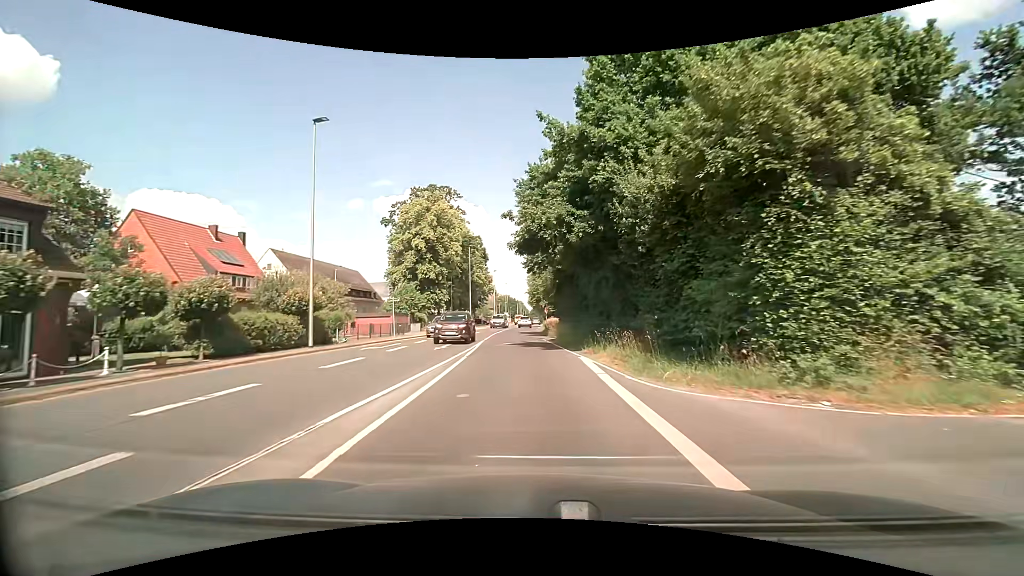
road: secondary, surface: asphalt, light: Day
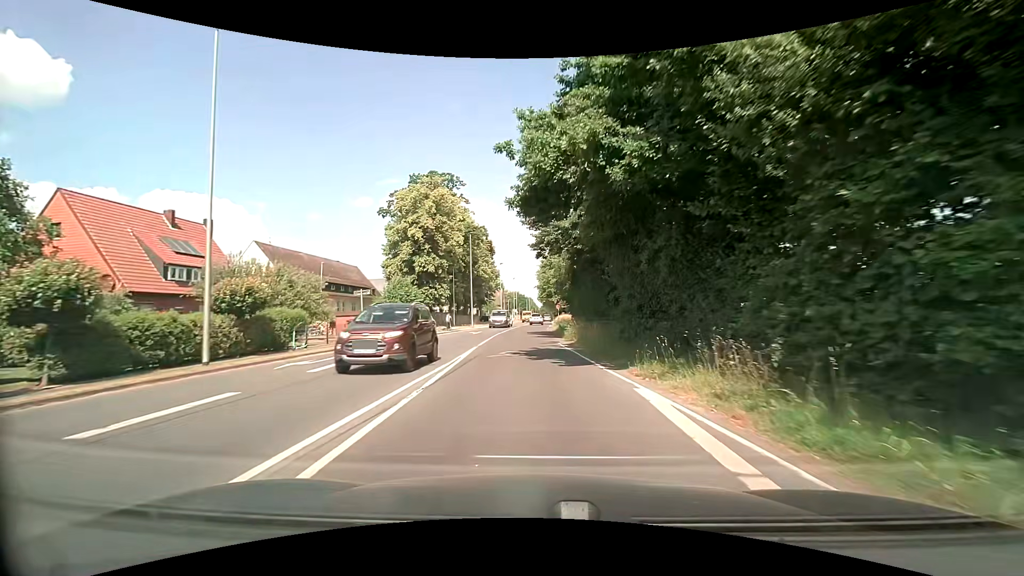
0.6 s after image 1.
(0.0, +7.7) m; -1°
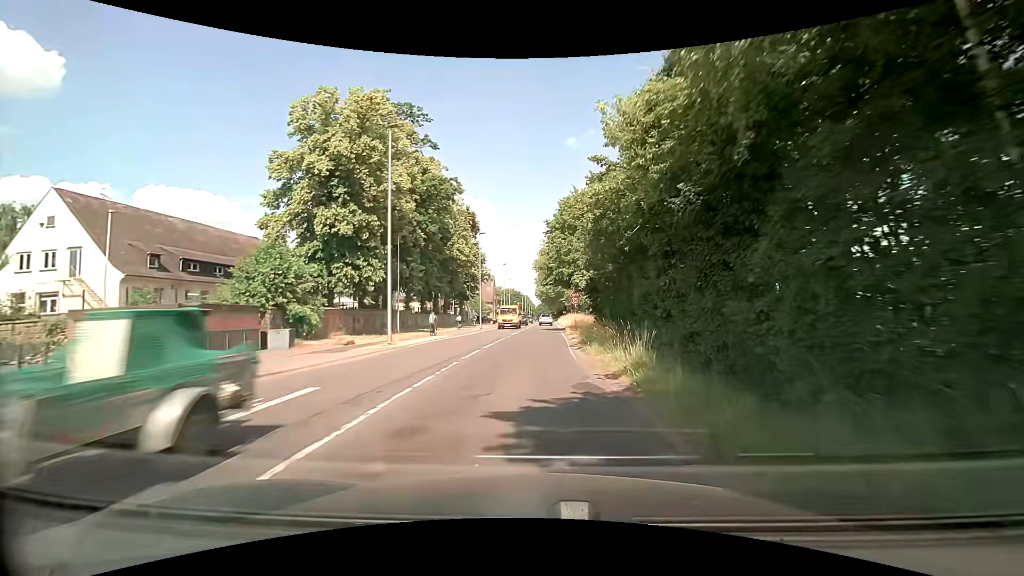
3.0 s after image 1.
(-0.4, +30.4) m; 0°
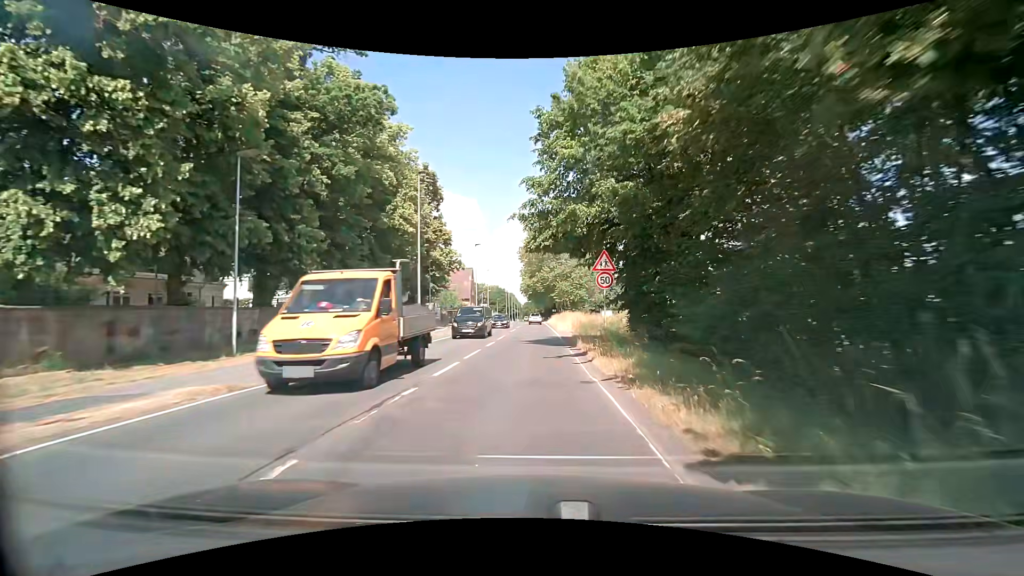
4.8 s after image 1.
(+0.3, +22.8) m; +2°
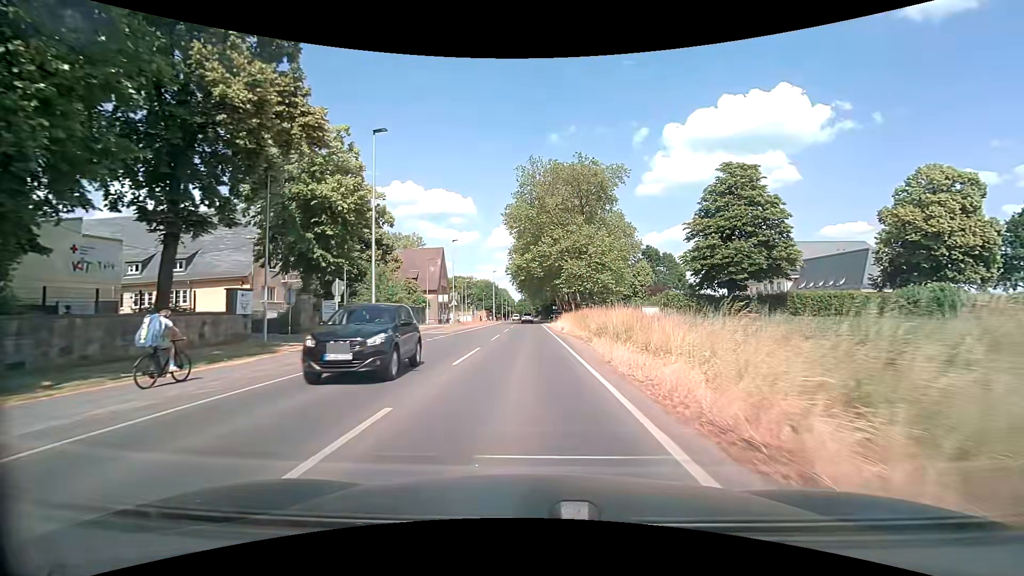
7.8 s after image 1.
(+0.2, +38.2) m; +1°
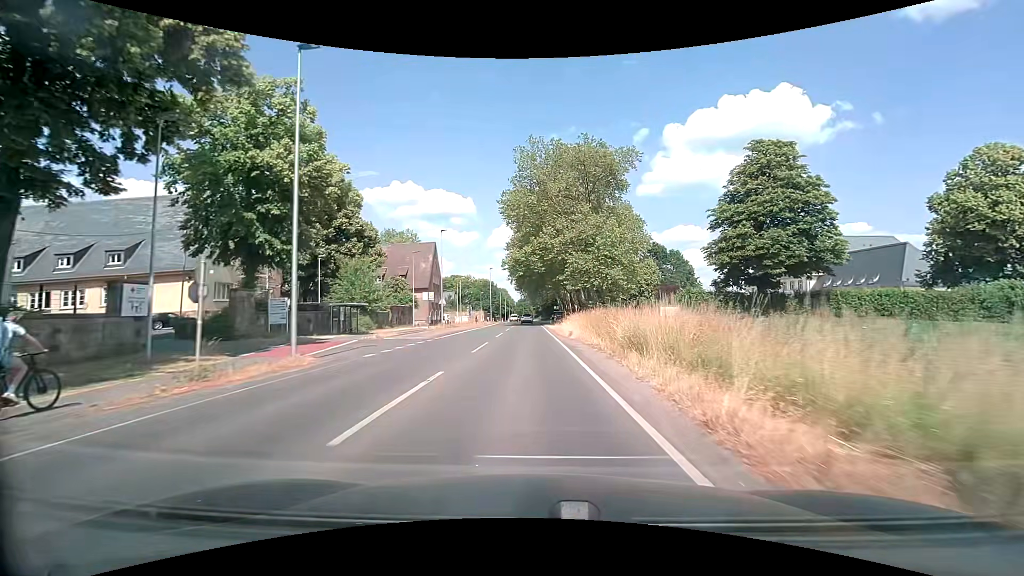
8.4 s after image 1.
(0.0, +7.7) m; 0°
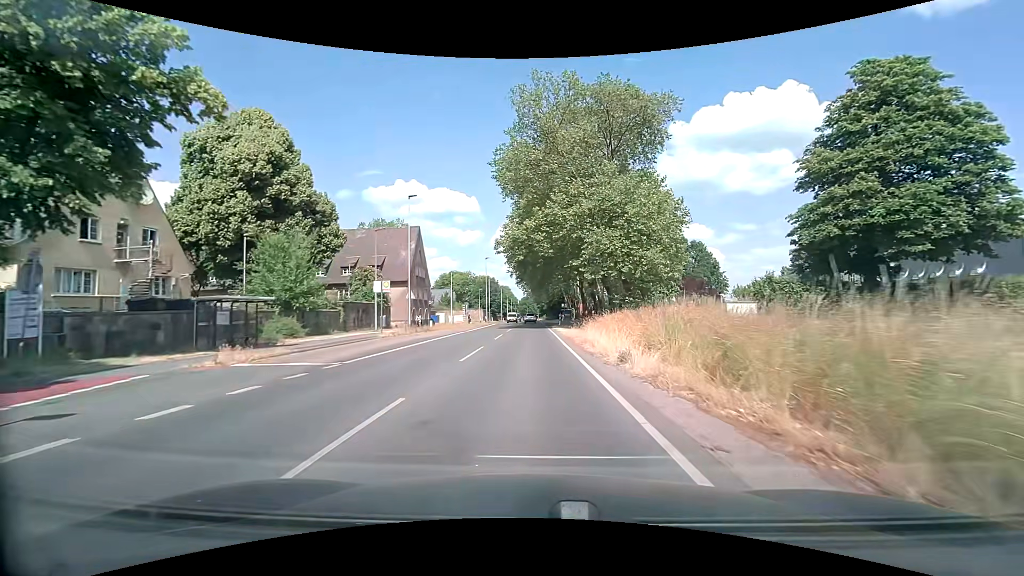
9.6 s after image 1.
(0.0, +15.4) m; 0°
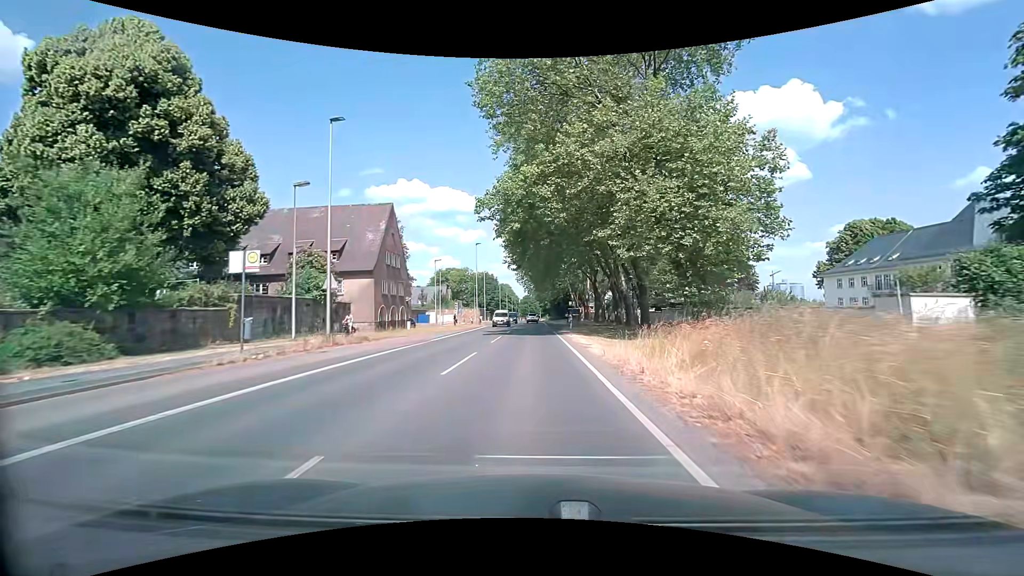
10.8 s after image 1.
(0.0, +15.3) m; 0°
(0, +10) (0, +20) (0, +30) (0, +40) (0, +50) (0, +60) (0, +70) (0, +80) (0, +90) (0, +100) m
